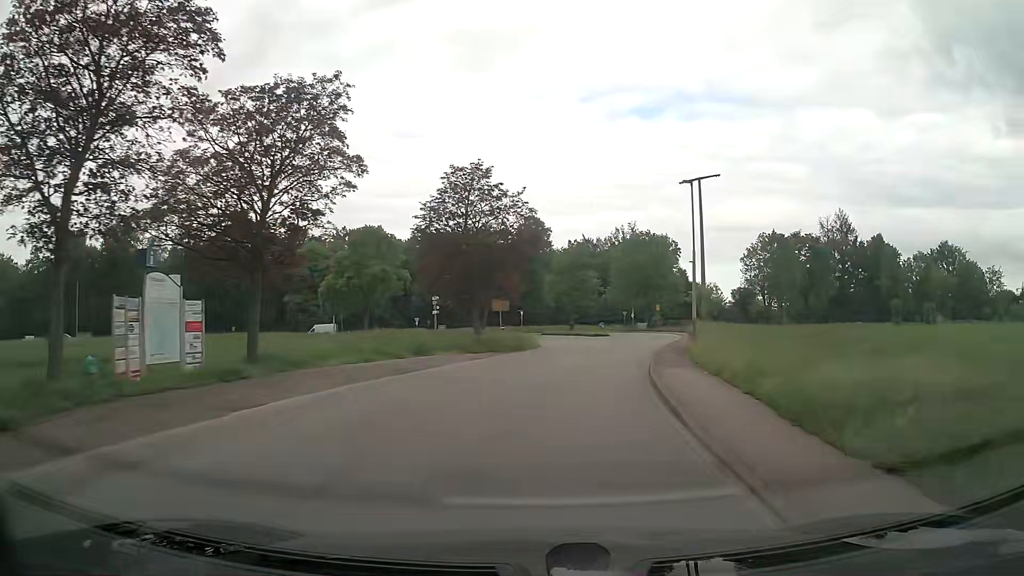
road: unclassified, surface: asphalt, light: Day
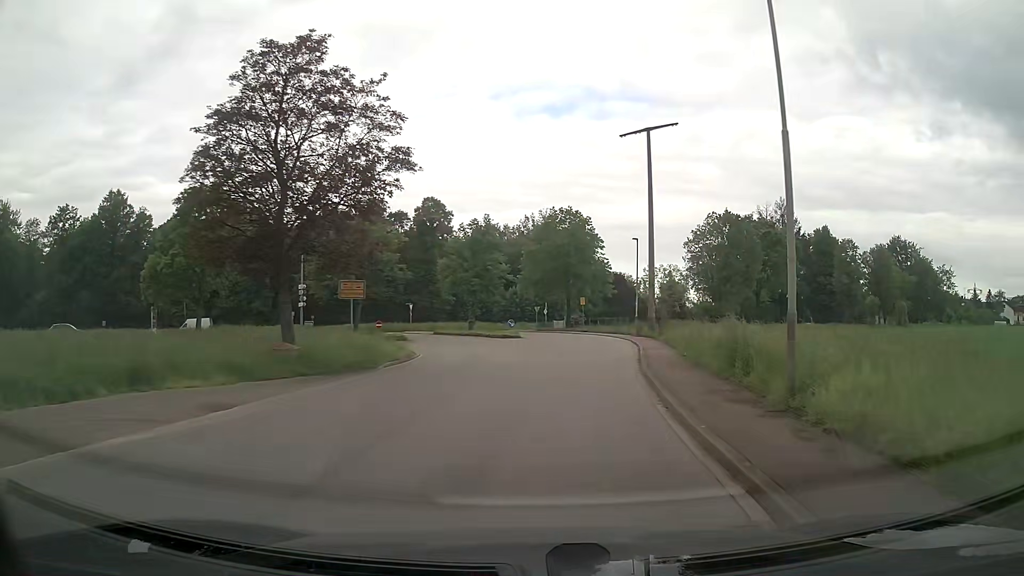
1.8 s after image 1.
(+1.2, +16.5) m; +8°
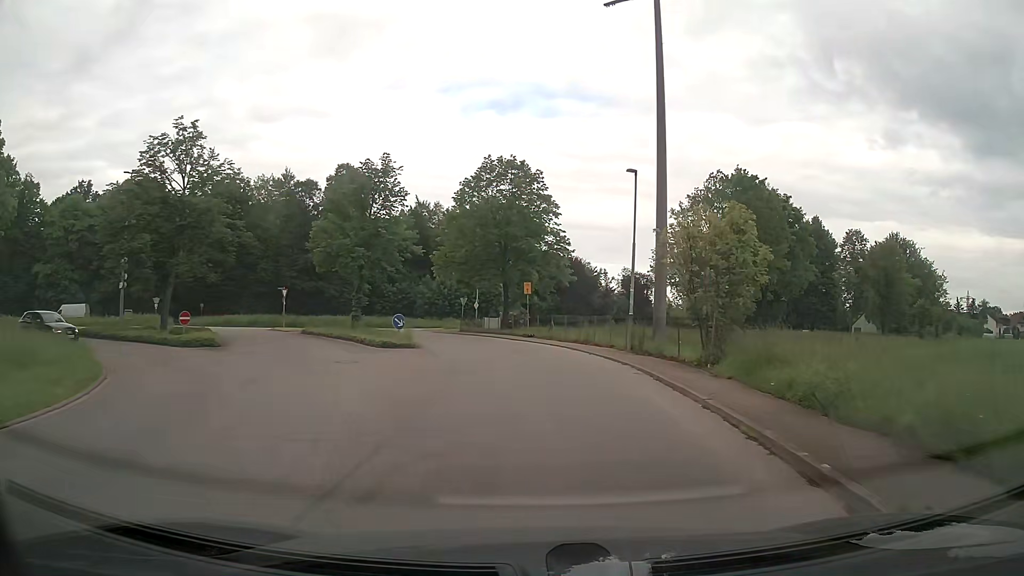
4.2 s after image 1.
(+1.2, +21.2) m; +5°
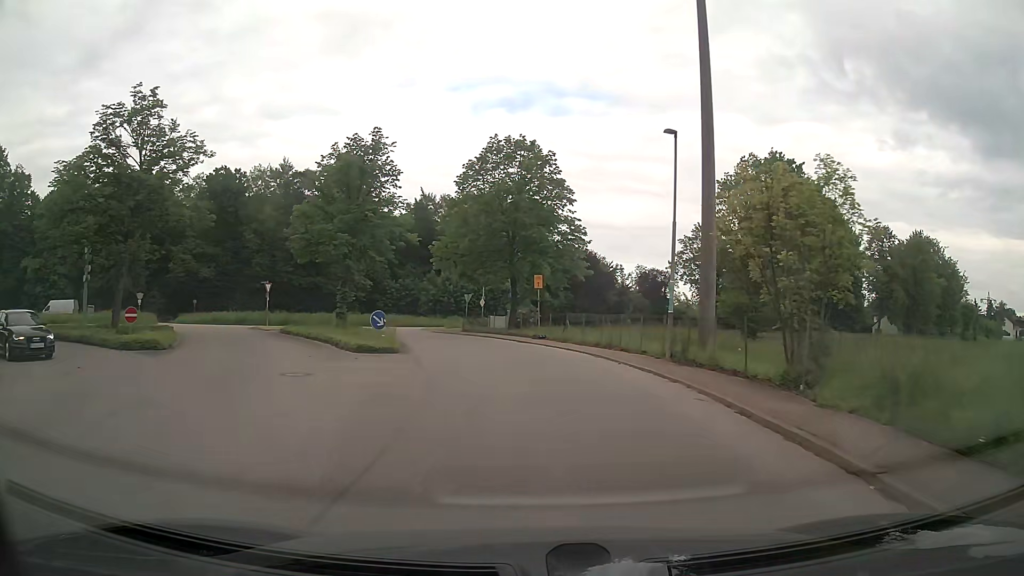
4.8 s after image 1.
(0.0, +5.2) m; -1°
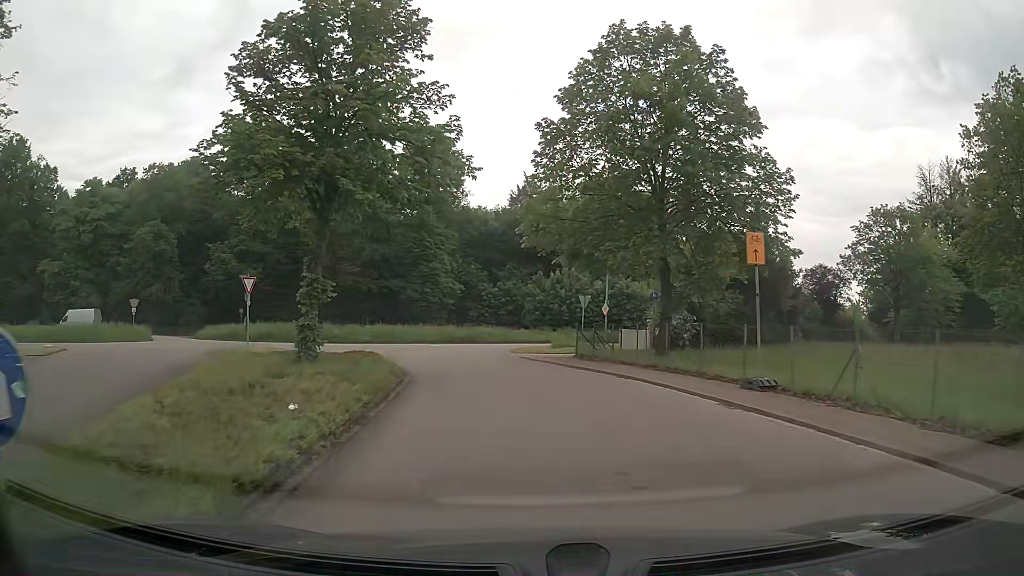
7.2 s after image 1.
(-1.4, +18.7) m; -9°
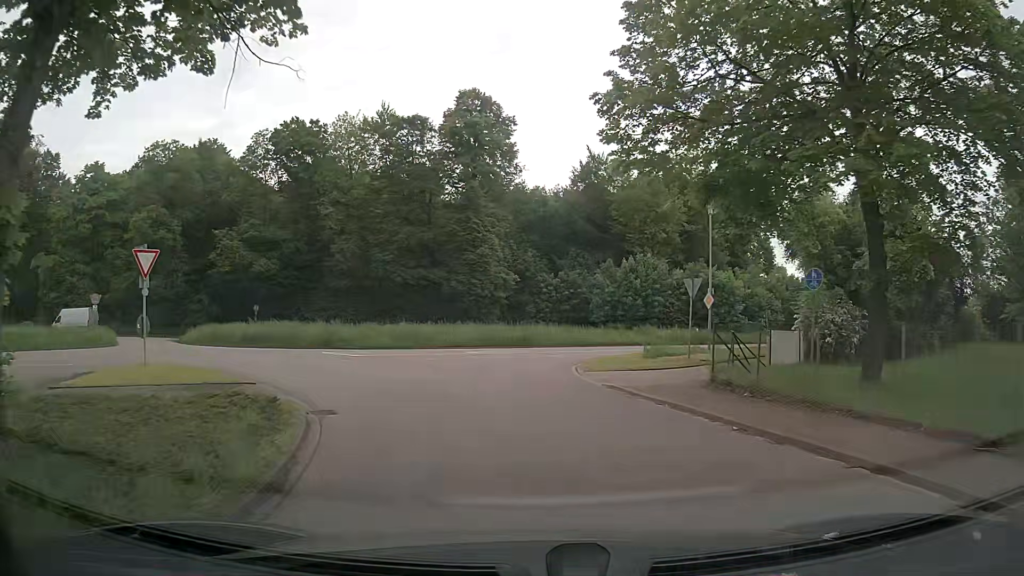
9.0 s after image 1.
(-0.5, +11.8) m; -5°
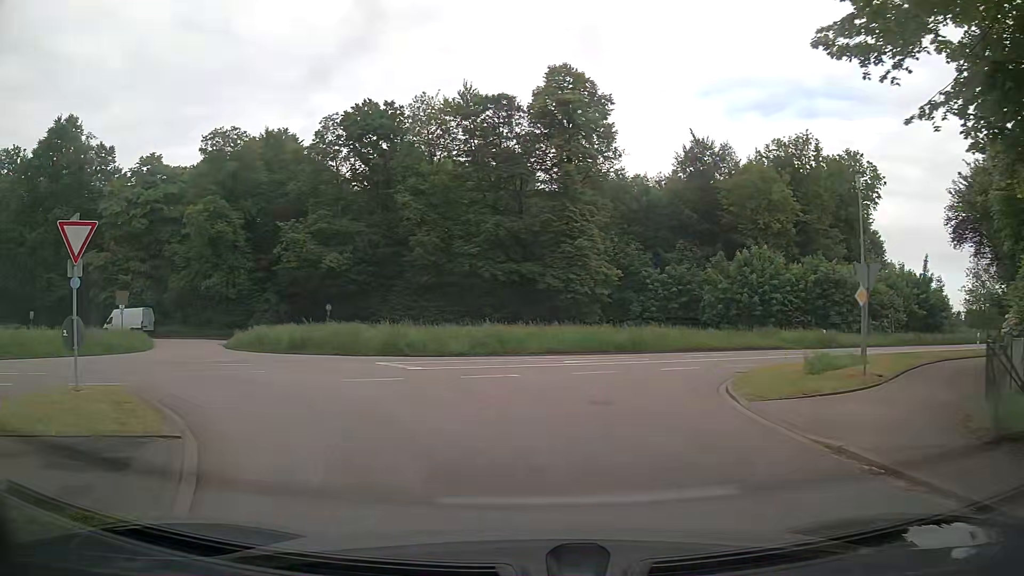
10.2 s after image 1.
(-0.4, +6.3) m; -9°
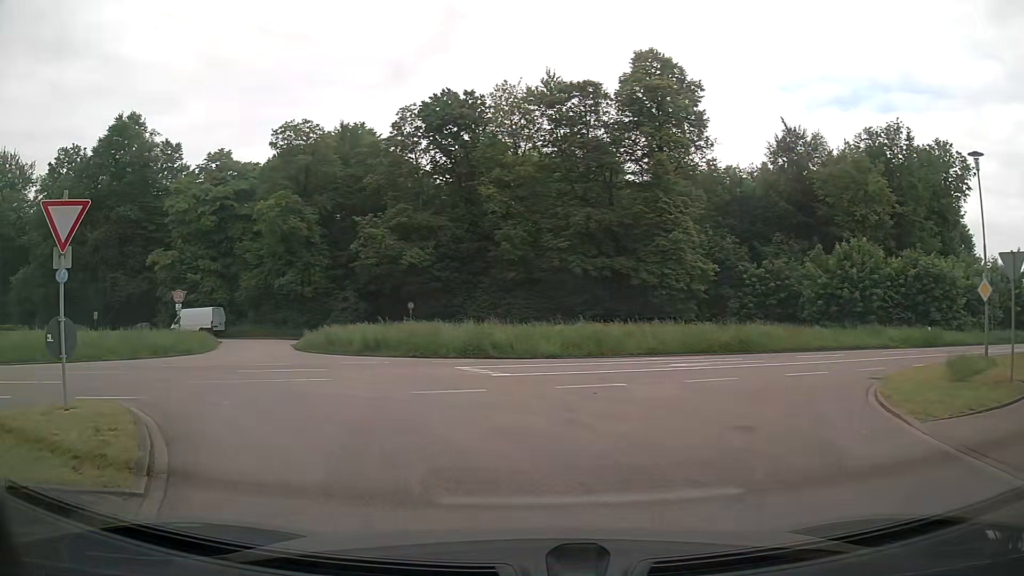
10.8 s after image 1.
(-0.2, +2.7) m; -9°
(-3, +9) (-11, +15) (-21, +15) (-30, +11) (-40, +8) (-49, +5) (-59, +2) (-68, -1) (-78, -4) (-87, -7) m
